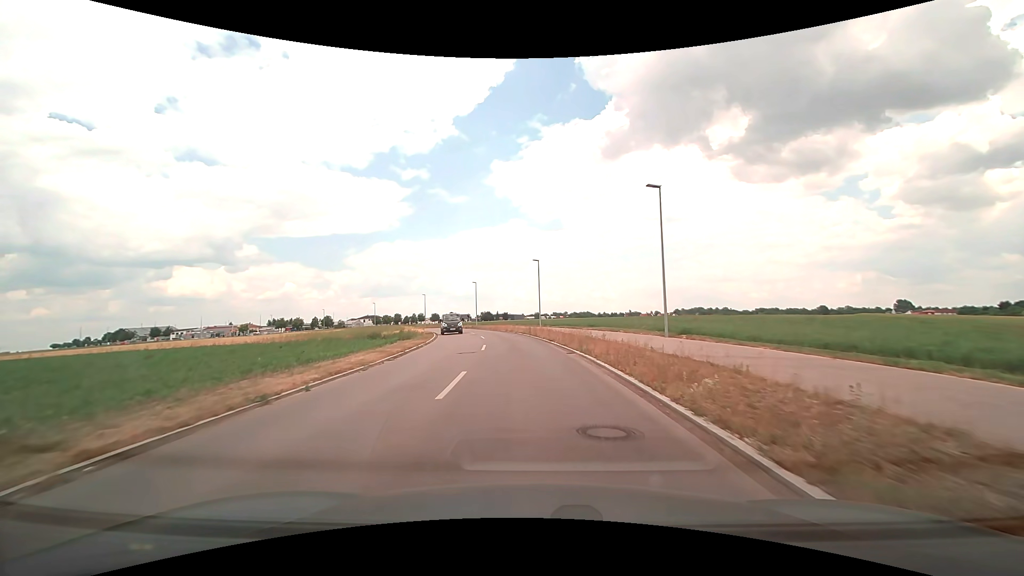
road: tertiary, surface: asphalt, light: Day
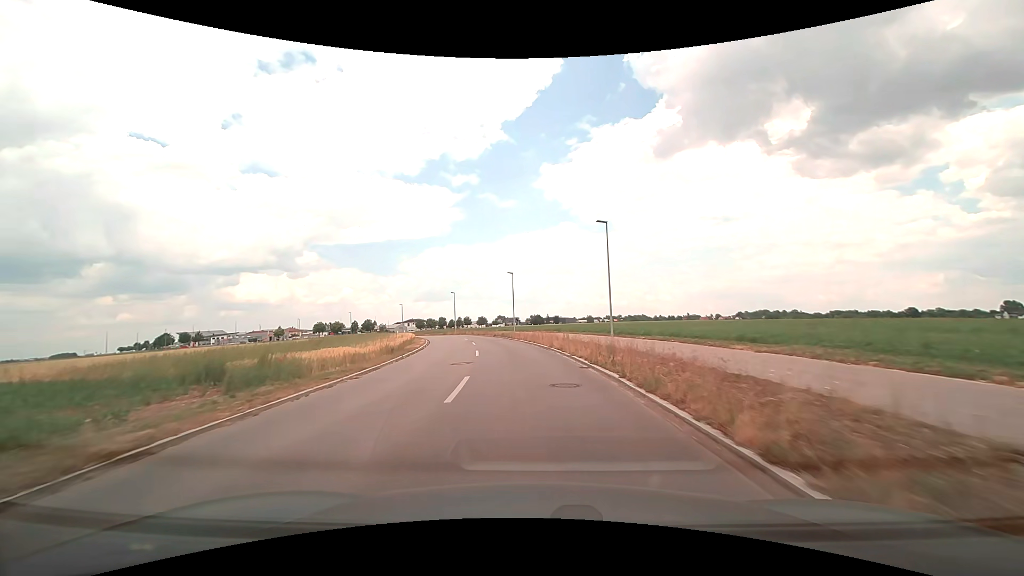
(-1.0, +25.6) m; -6°
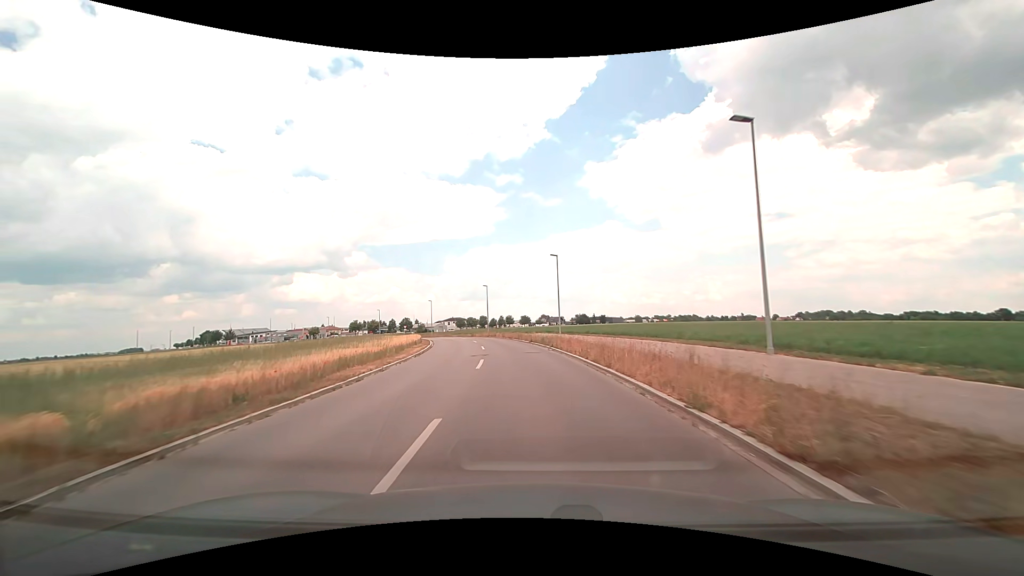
(-0.8, +17.8) m; -5°
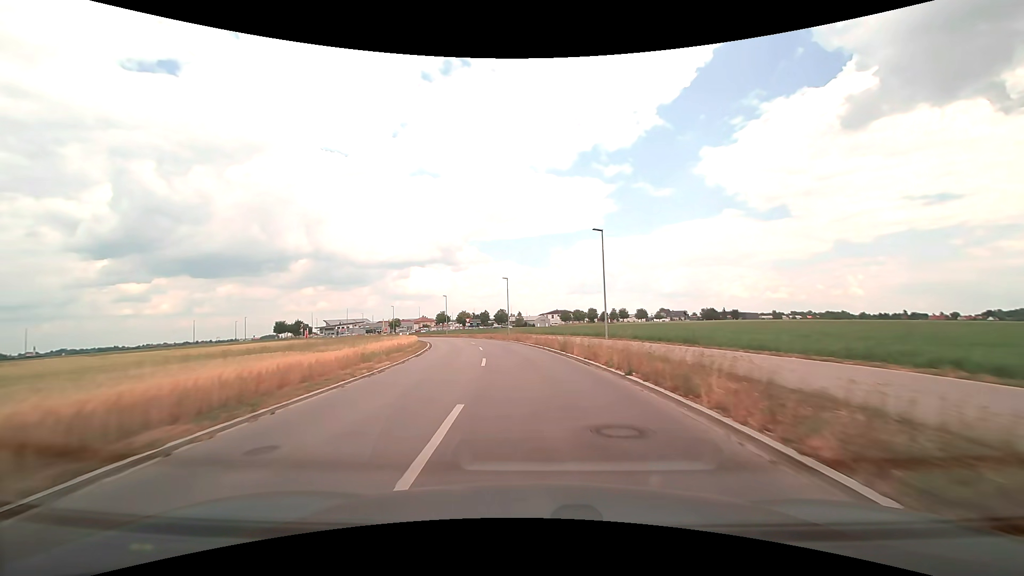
(-4.8, +47.2) m; -12°
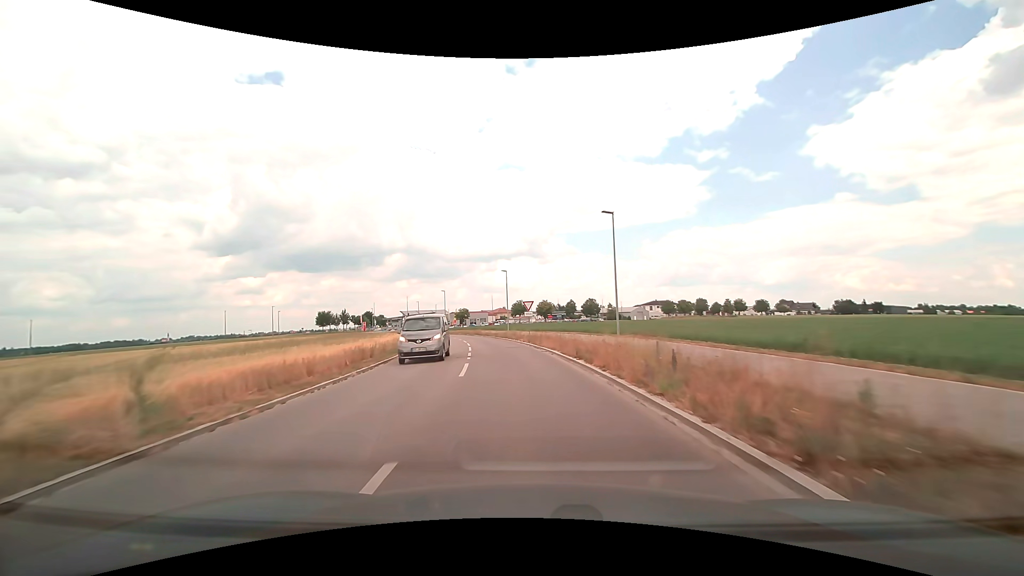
(-3.3, +39.3) m; -10°
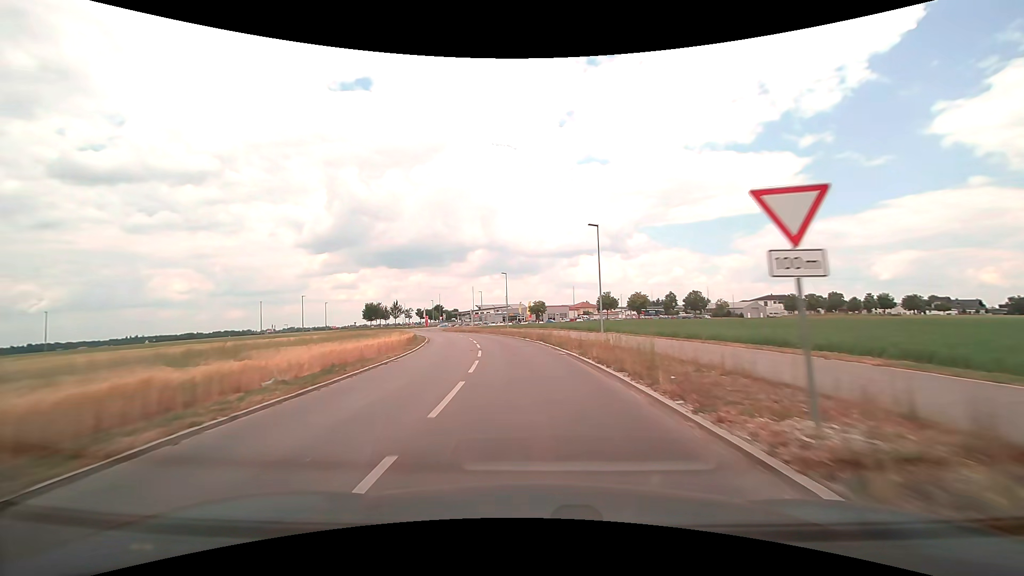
(-2.2, +29.8) m; -9°
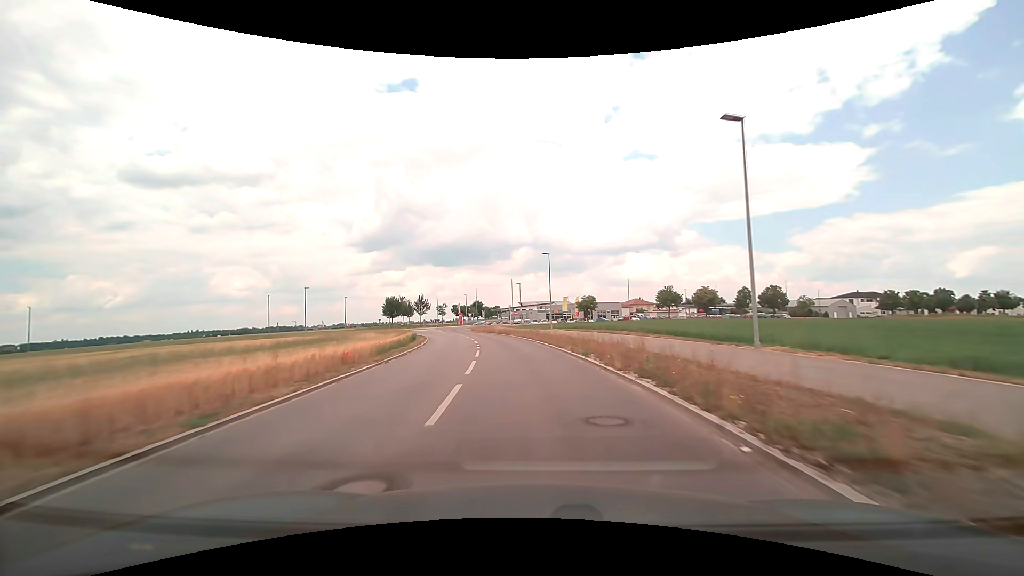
(-0.9, +19.4) m; -5°
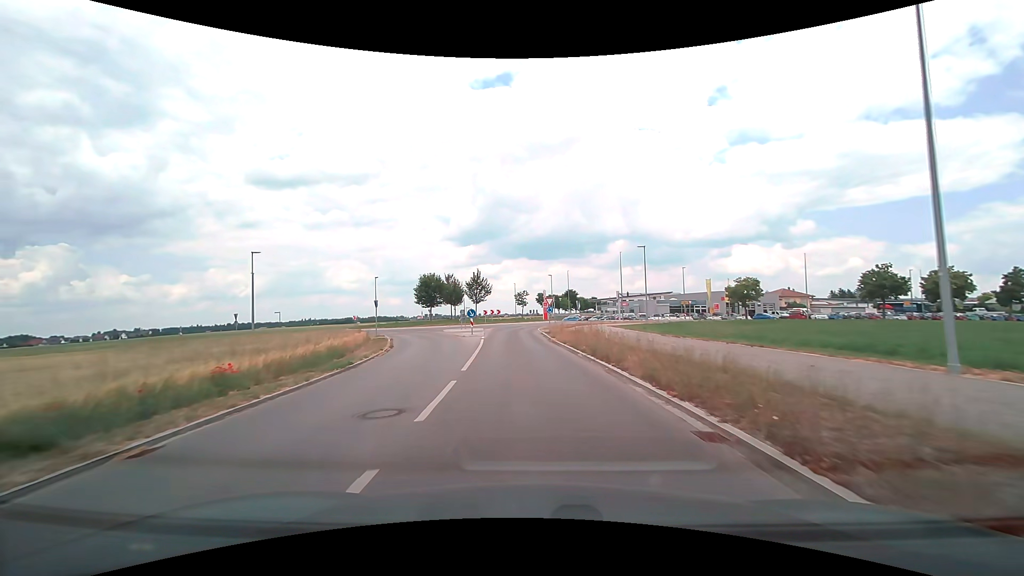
(-3.9, +41.4) m; -11°
(0, +10) (-1, +20) (-1, +30) (-2, +40) (-1, +50) (+3, +59) (+10, +66) (+19, +71) (+29, +73) (+38, +75) m
